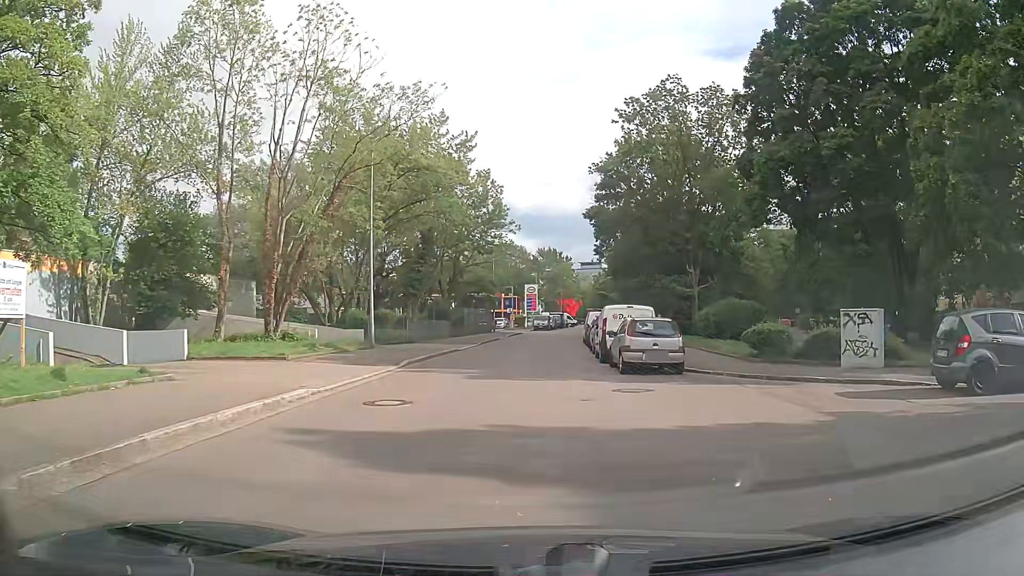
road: residential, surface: asphalt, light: Day
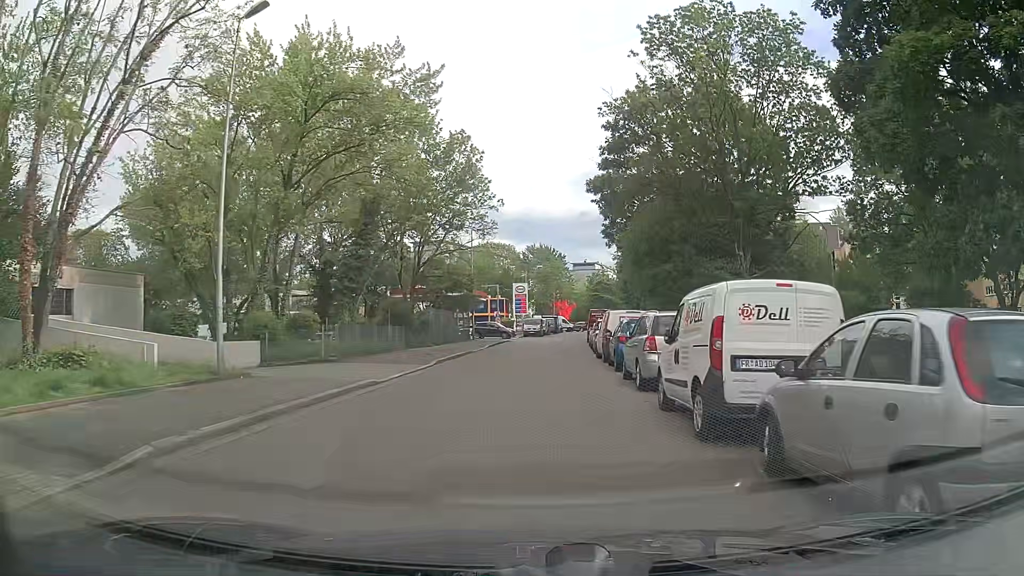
(+0.3, +14.0) m; +2°
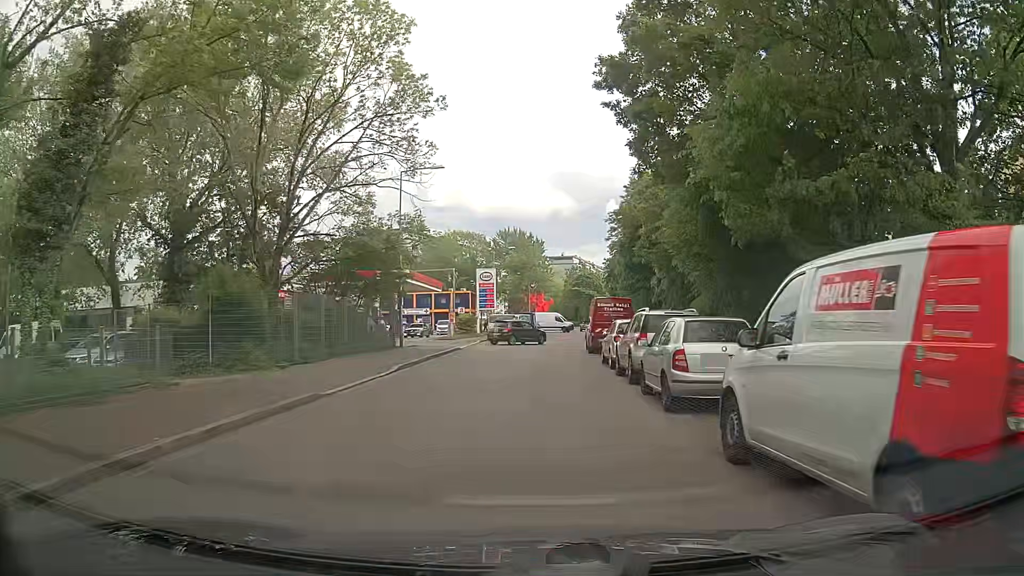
(+0.2, +20.9) m; +3°
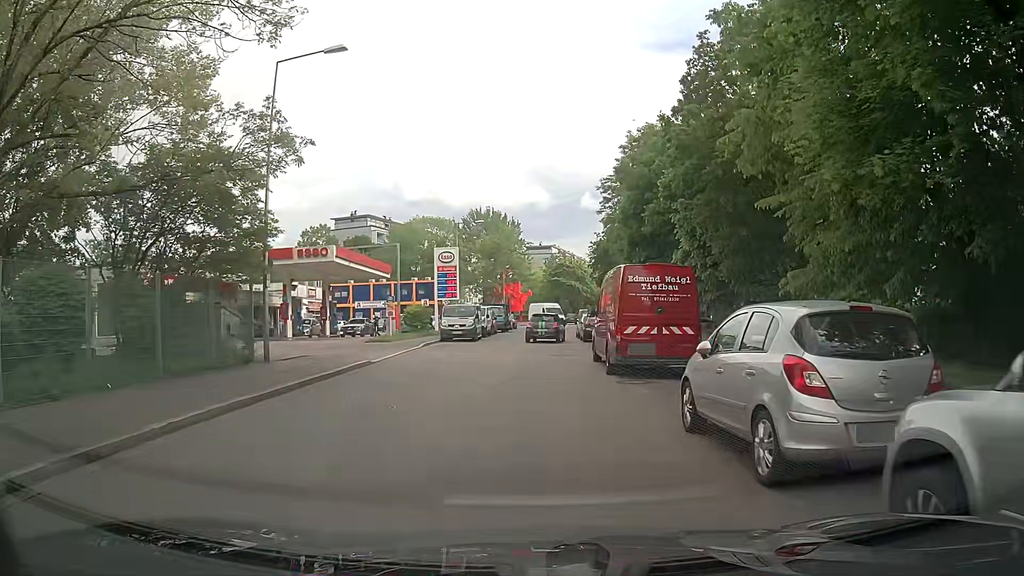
(0.0, +14.5) m; +2°
